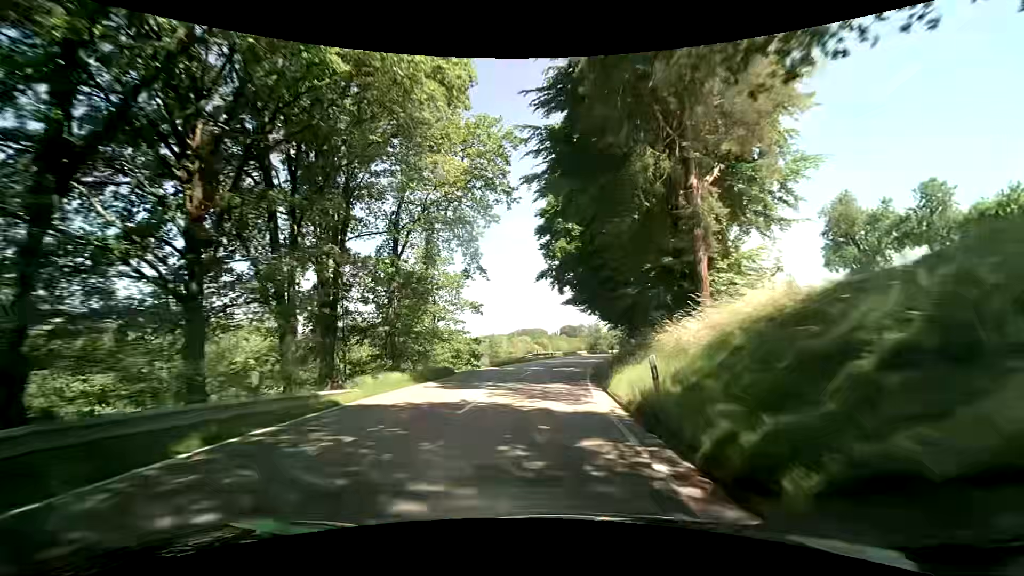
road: secondary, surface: asphalt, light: Day
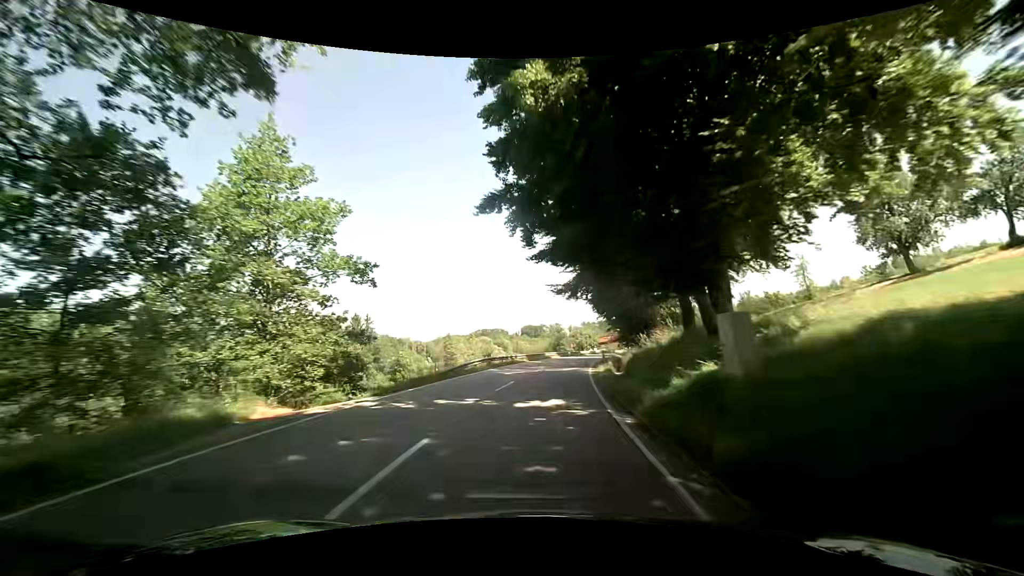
(+0.7, +18.5) m; +5°
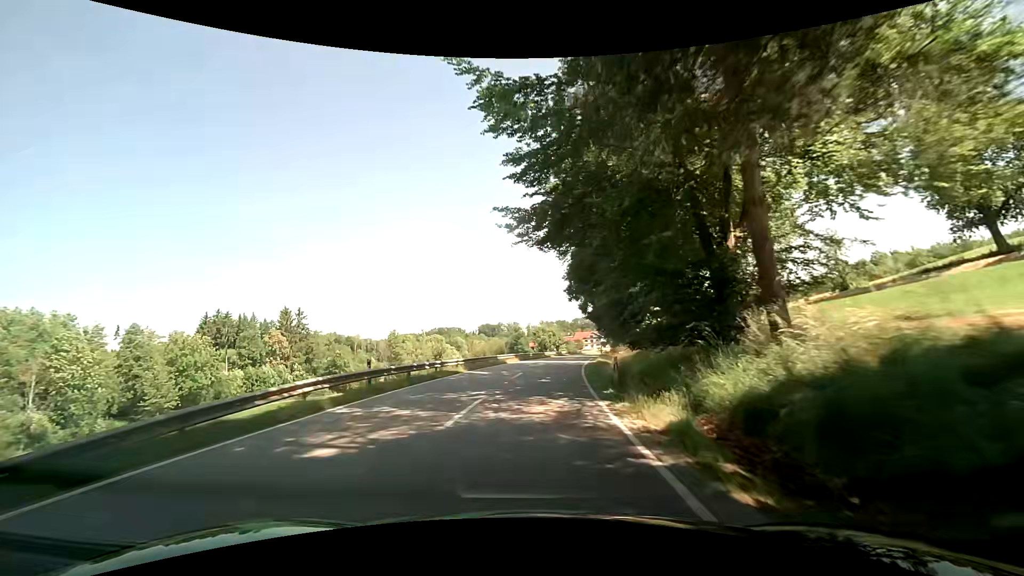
(+0.7, +18.8) m; +4°
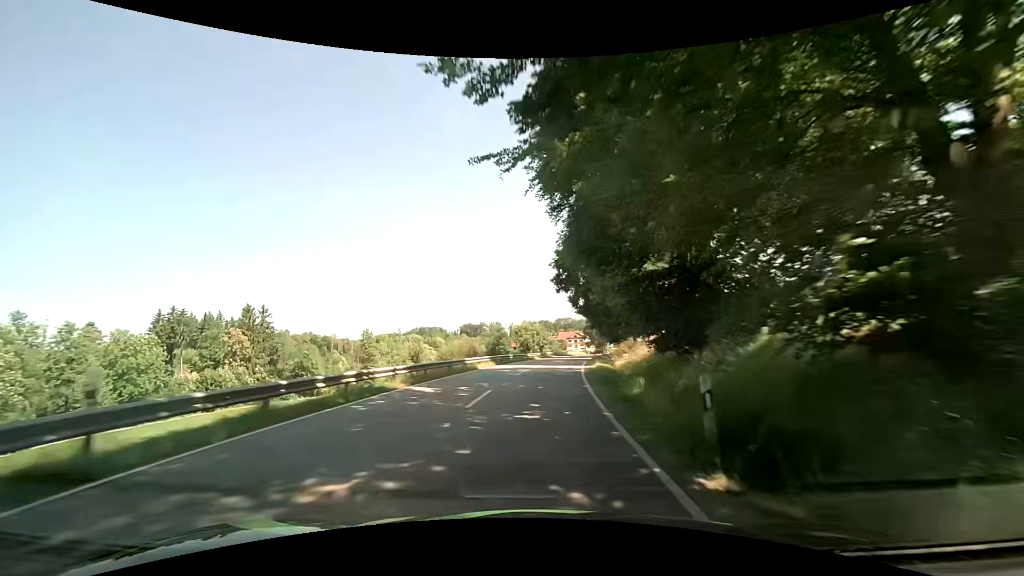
(+0.2, +9.6) m; +2°
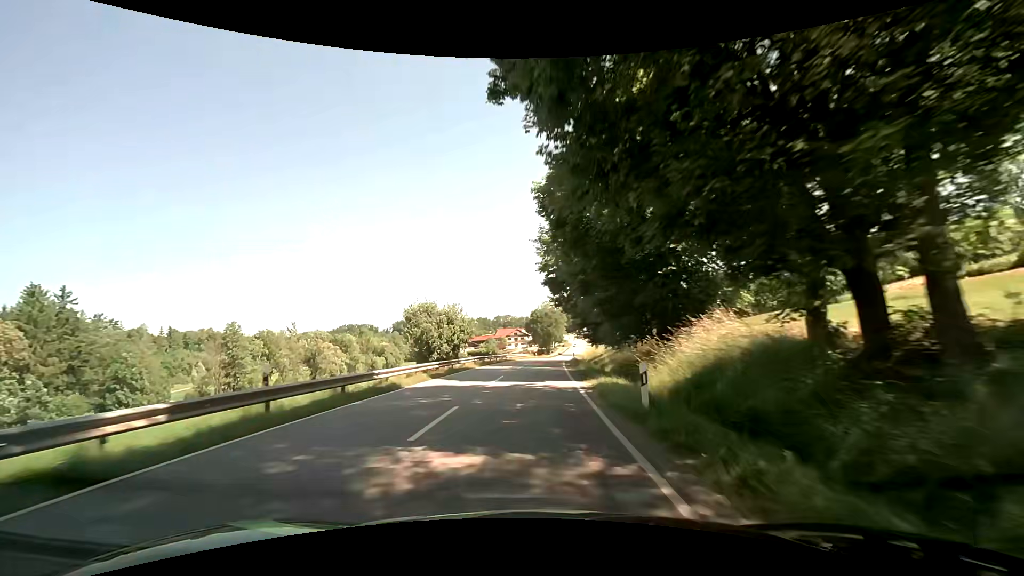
(+2.7, +39.2) m; +7°
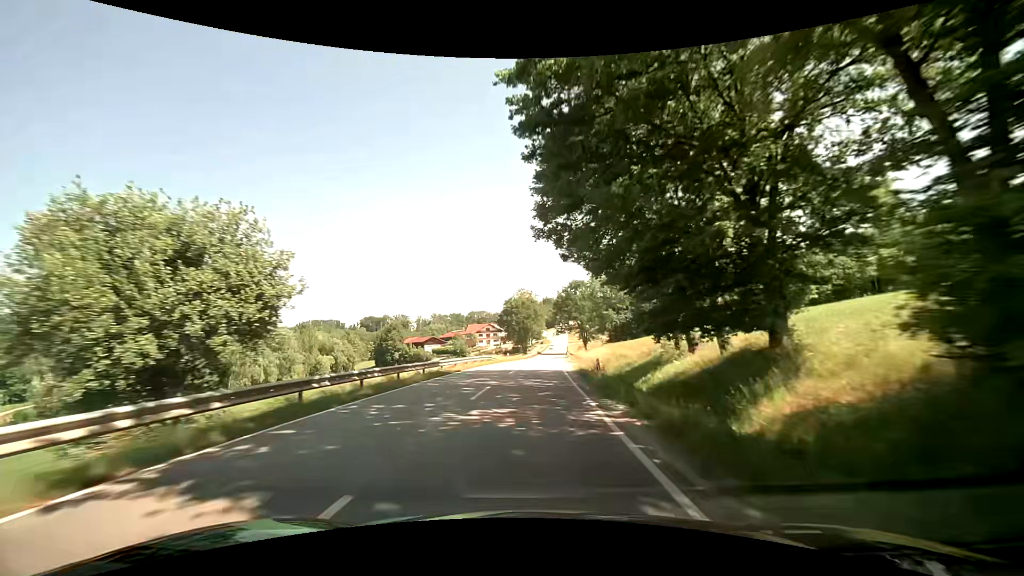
(+0.8, +30.9) m; +3°
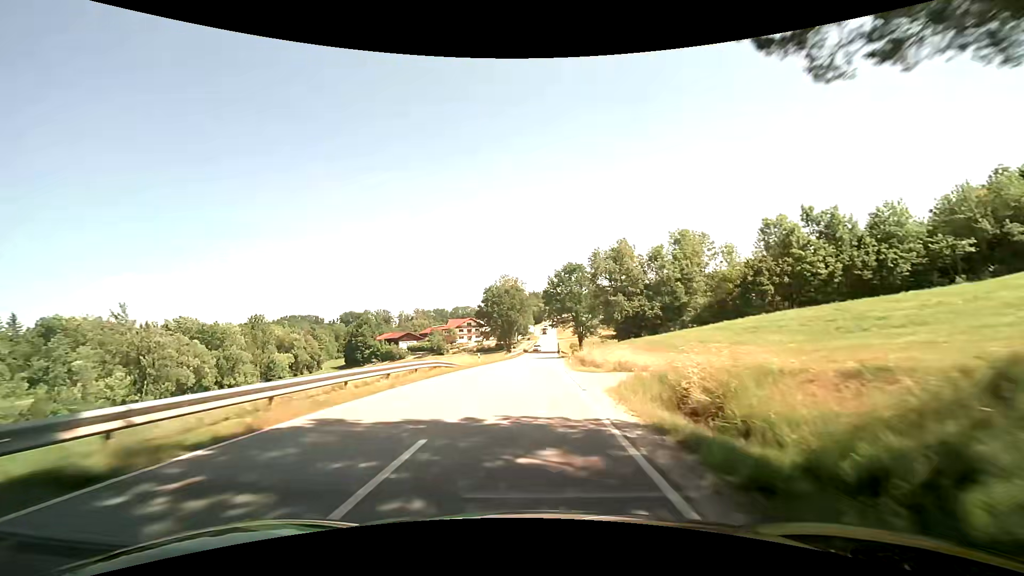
(+0.3, +21.3) m; +1°
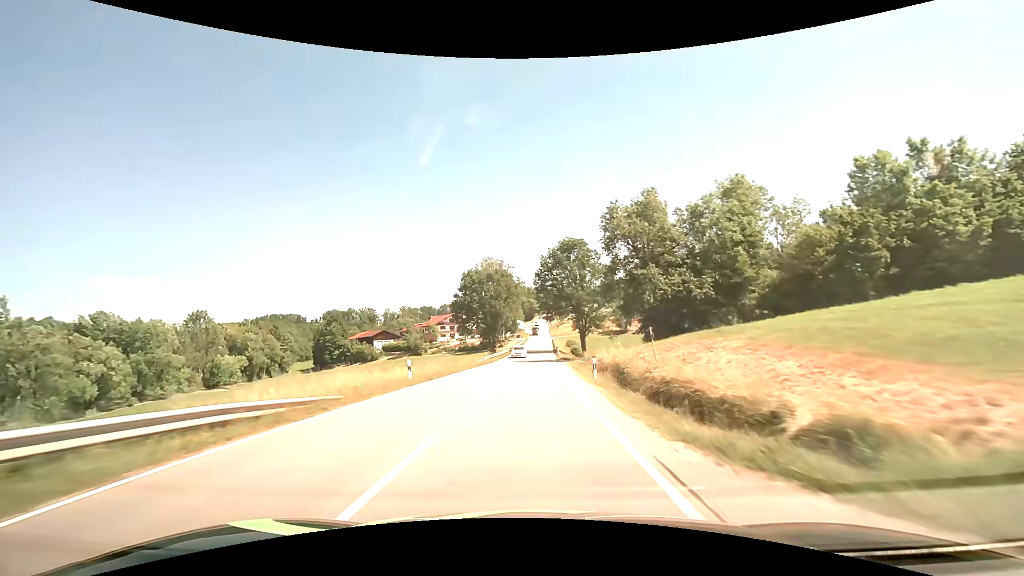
(+0.3, +21.9) m; +1°
(0, +10) (0, +20) (0, +30) (0, +40) (+1, +50) (+1, +60) (+1, +70) (+2, +80) (+2, +90) (+2, +100) m
